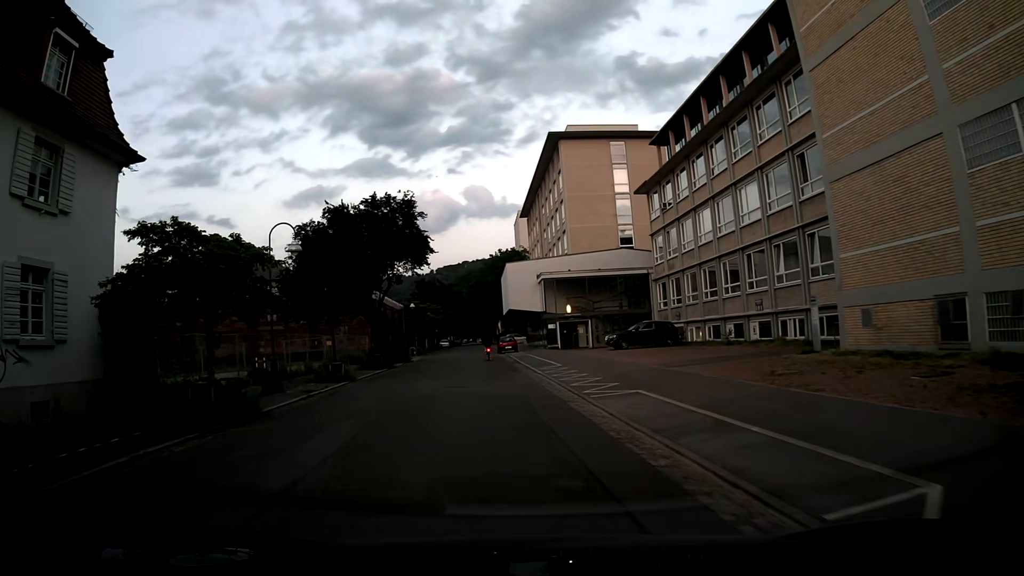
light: Day
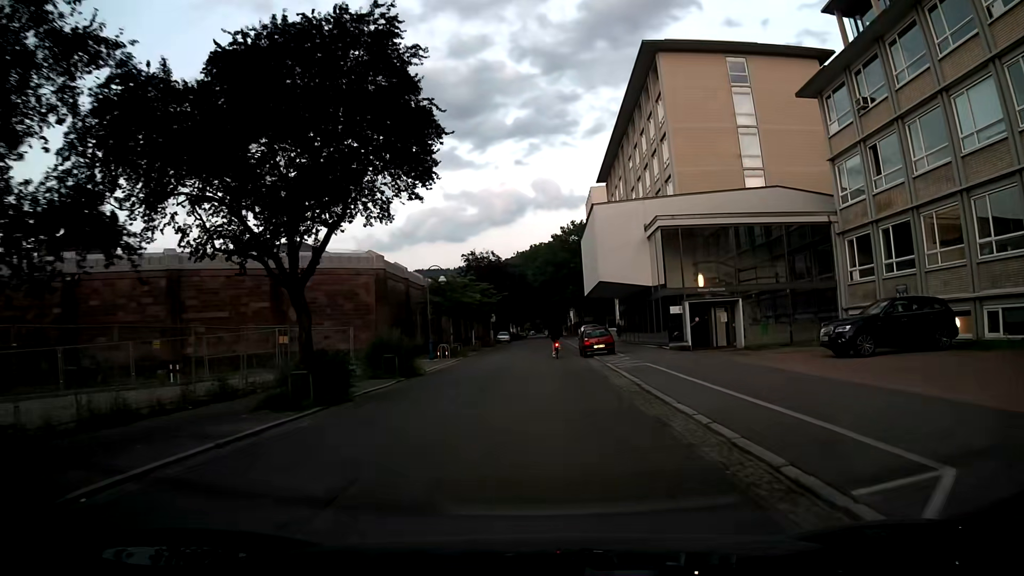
(-1.7, +23.3) m; -6°
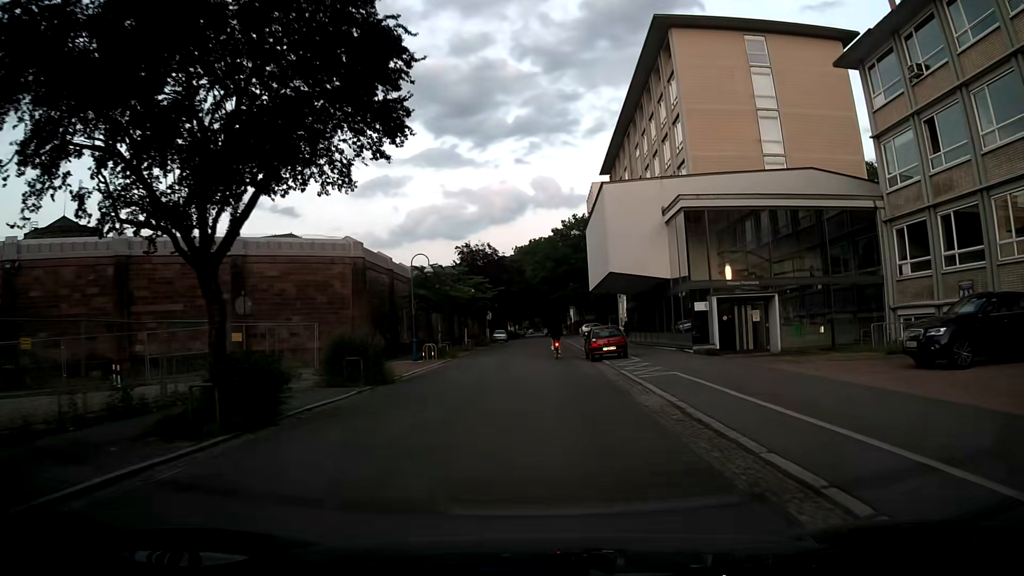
(+0.1, +4.9) m; +1°
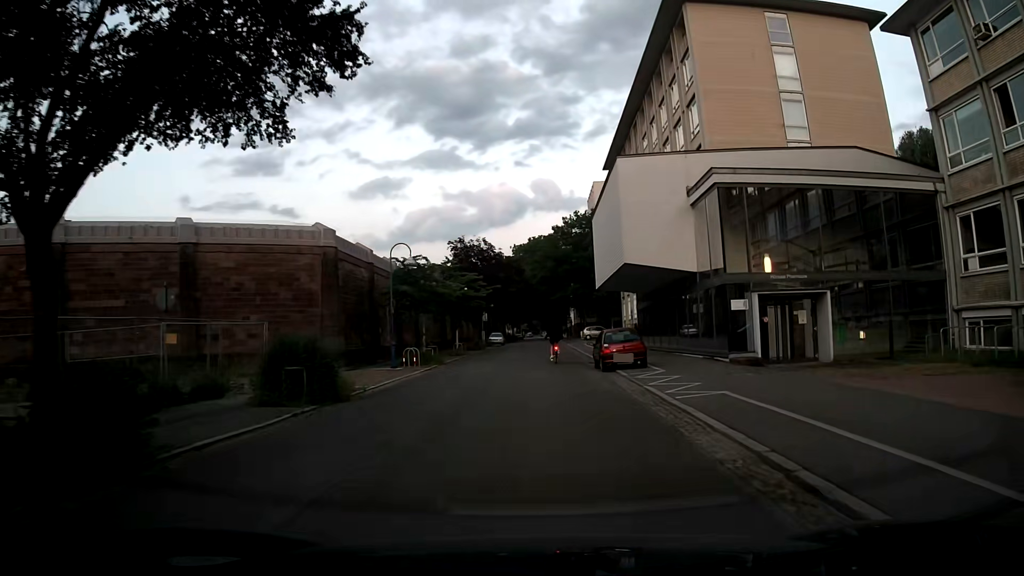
(0.0, +5.0) m; -1°
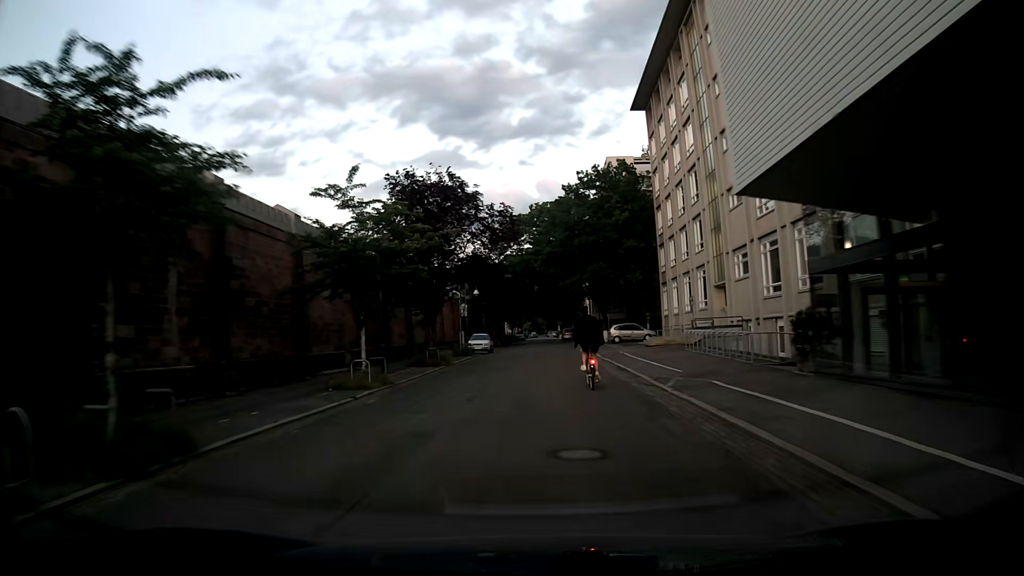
(+0.3, +25.9) m; +1°
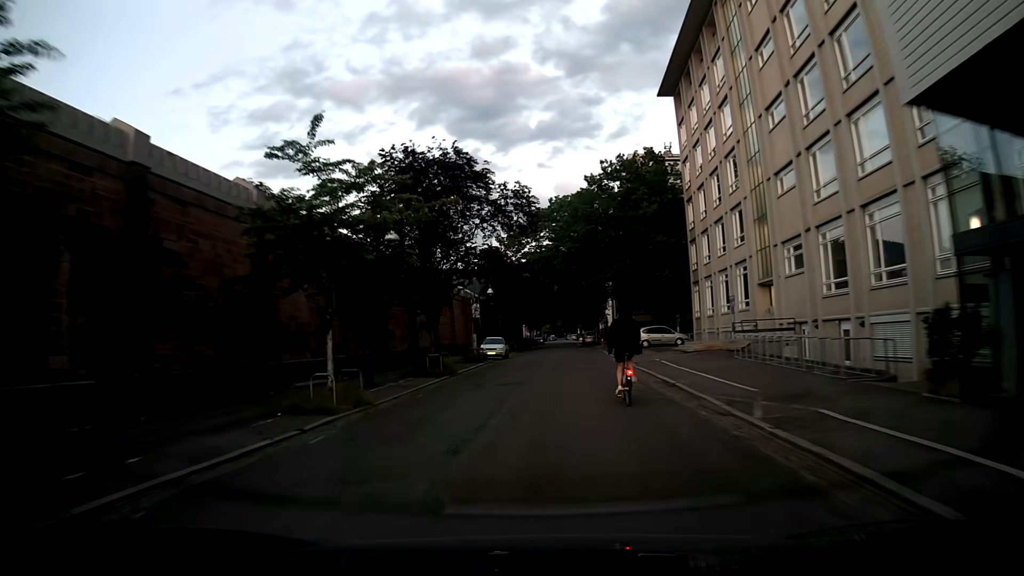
(-0.2, +5.3) m; -2°
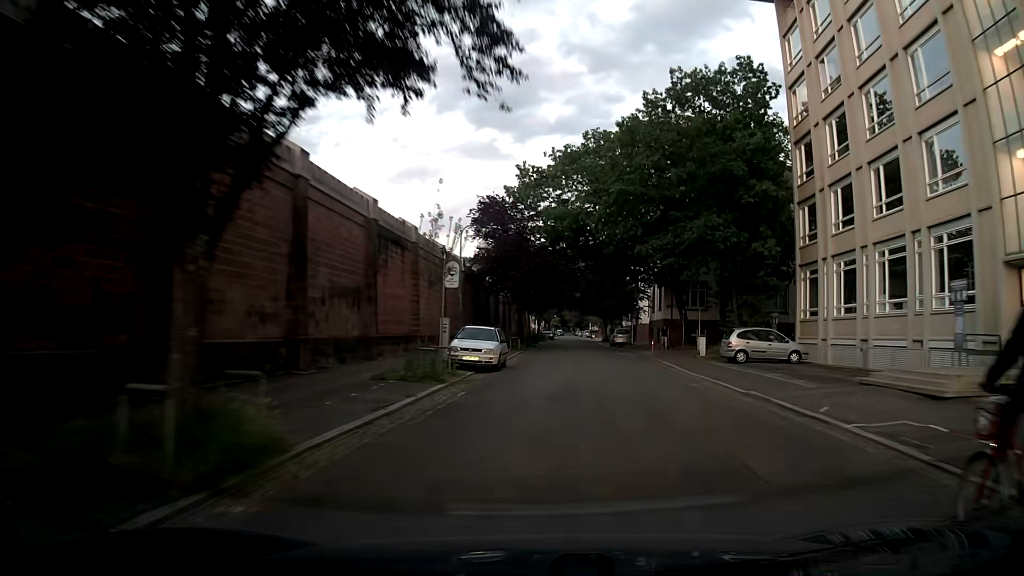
(-0.6, +21.5) m; 0°
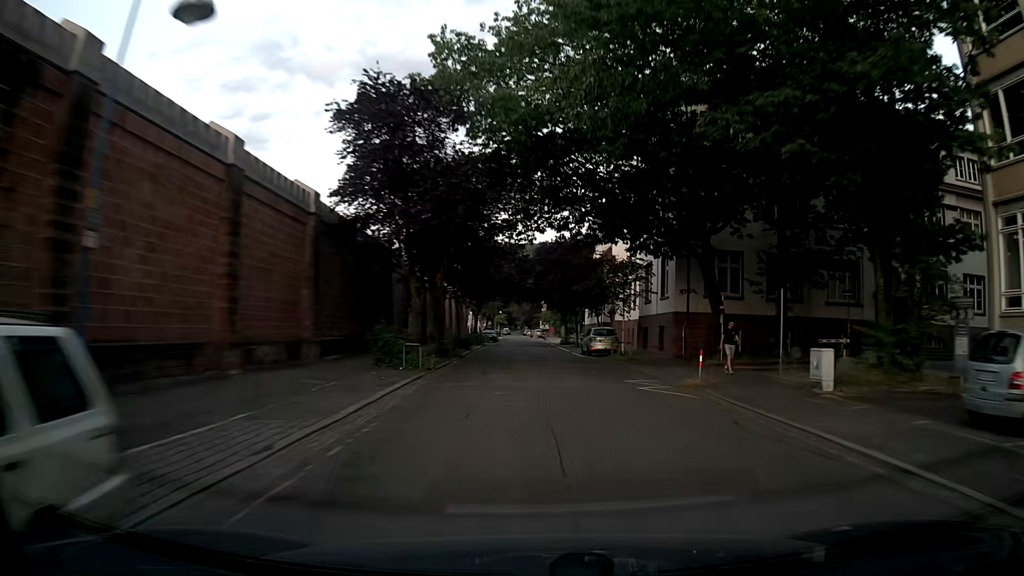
(+0.6, +21.7) m; +2°
(0, +10) (+1, +20) (+1, +30) (+1, +40) (+1, +50) (+1, +60) (+1, +70) (+1, +80) (+1, +90) (0, +100) m
